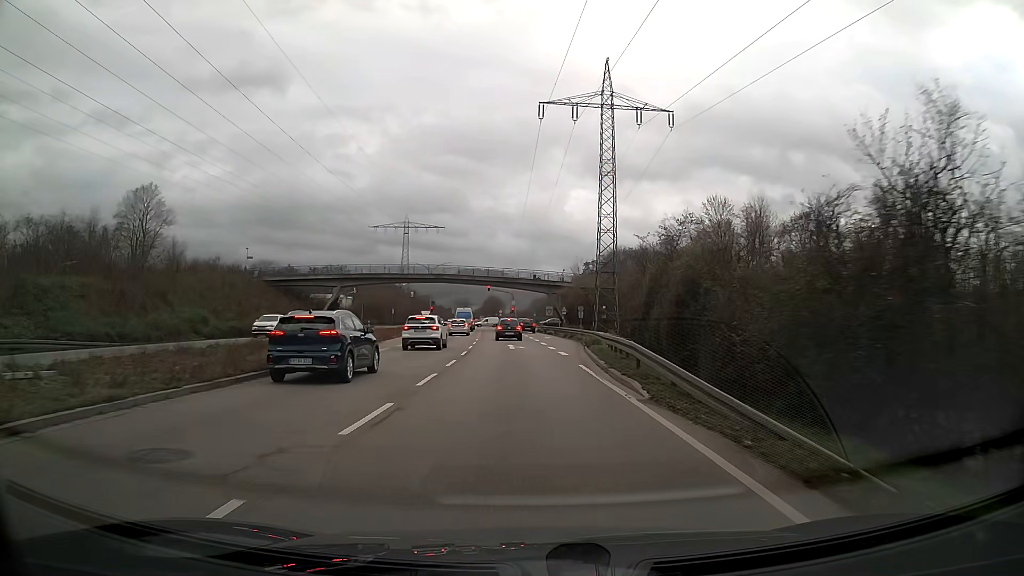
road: trunk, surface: asphalt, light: Day
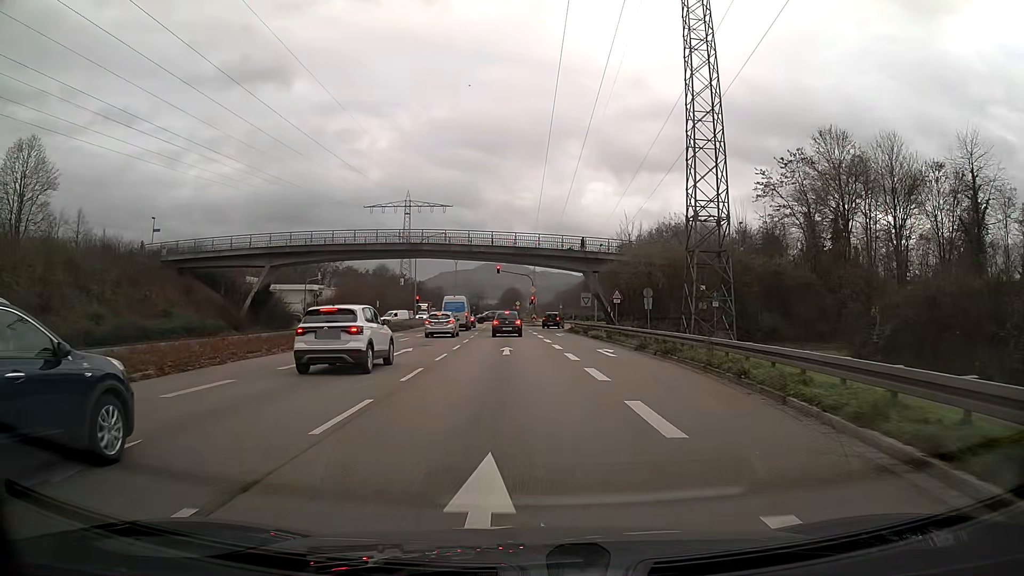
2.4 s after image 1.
(-0.5, +30.2) m; -2°
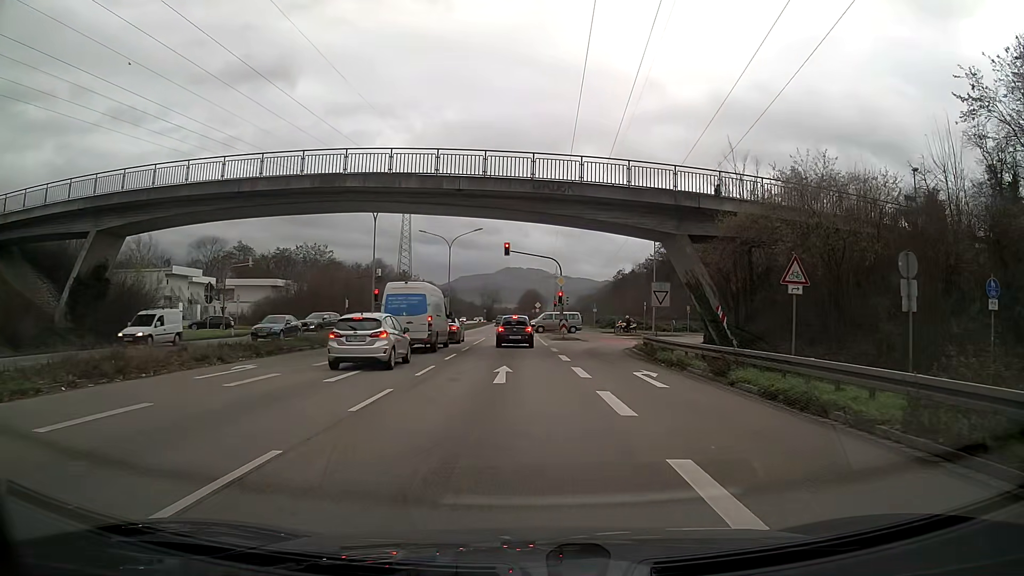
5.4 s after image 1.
(-0.5, +27.5) m; -2°
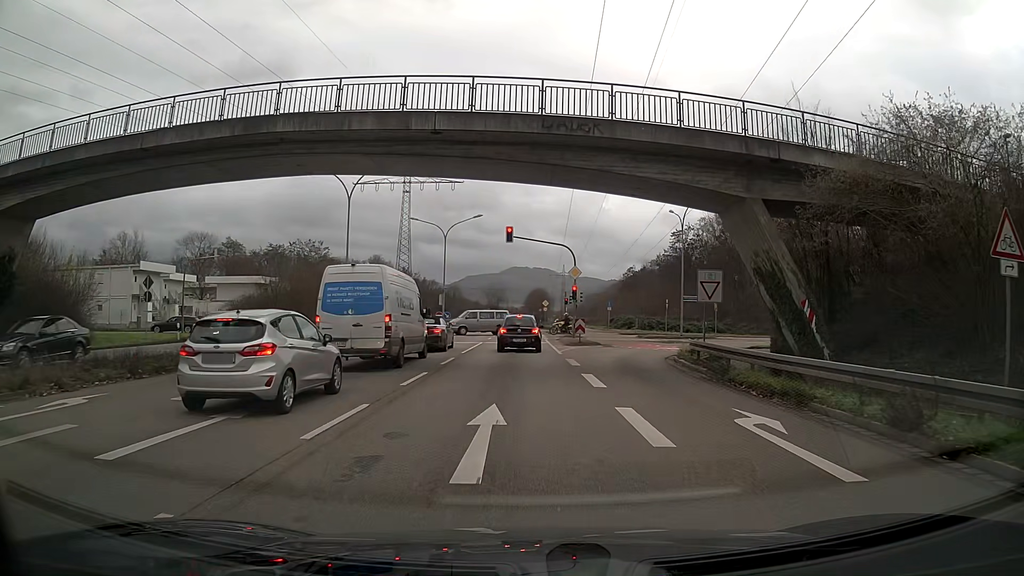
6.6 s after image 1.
(0.0, +8.2) m; -1°
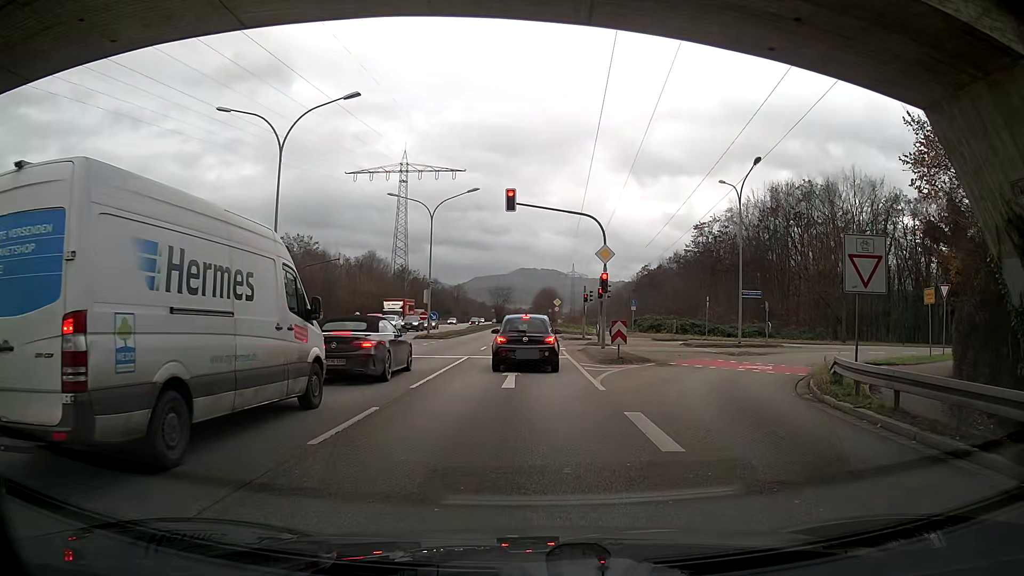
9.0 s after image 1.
(-0.1, +11.9) m; 0°
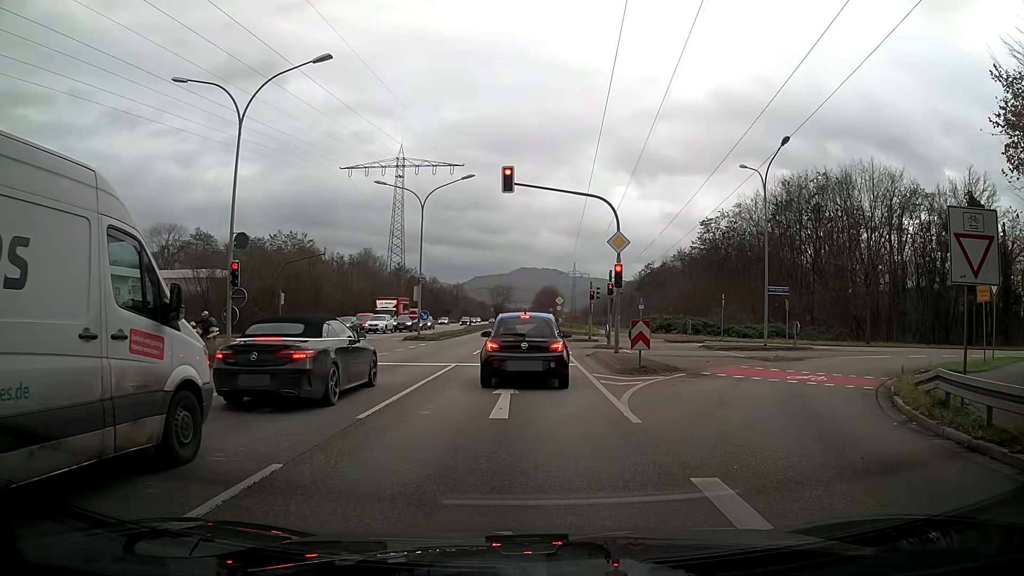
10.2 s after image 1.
(0.0, +4.0) m; 0°
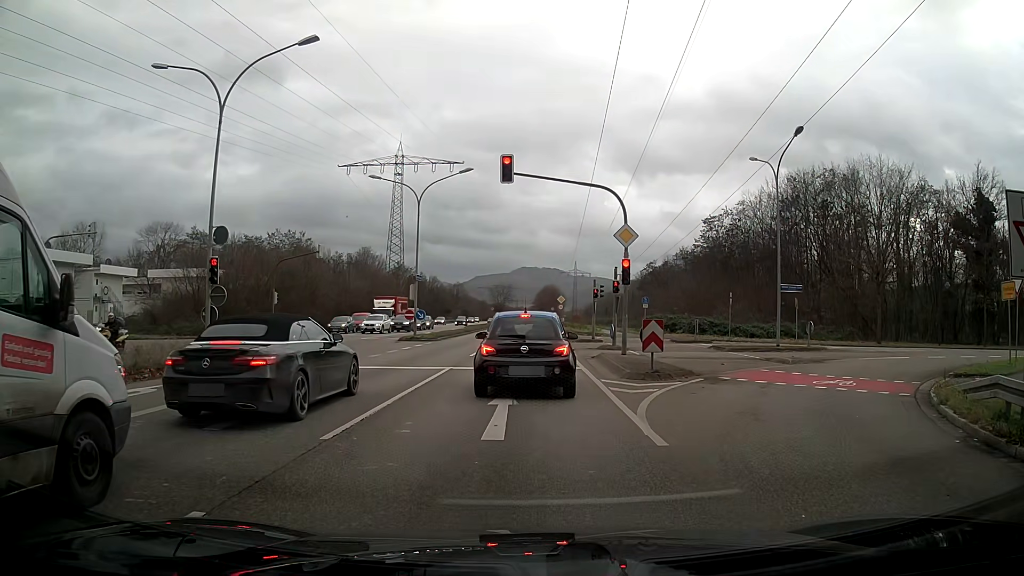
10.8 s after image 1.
(0.0, +1.6) m; 0°
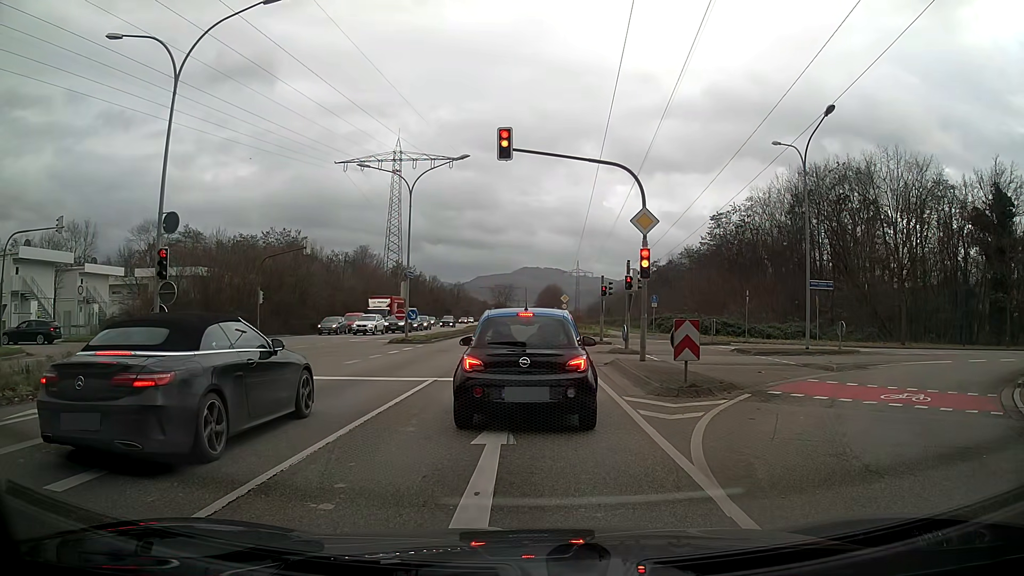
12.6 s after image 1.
(0.0, +3.1) m; 0°
(0, +10) (0, +20) (0, +30) (0, +40) (0, +50) (0, +60) (0, +70) (0, +80) (0, +90) (+1, +100) m
